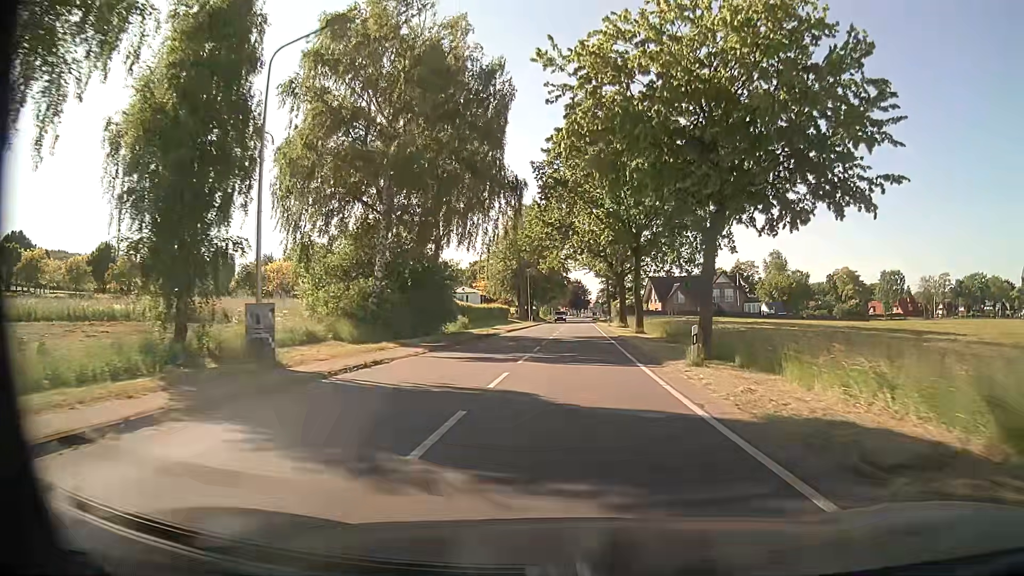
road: tertiary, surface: asphalt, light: Day
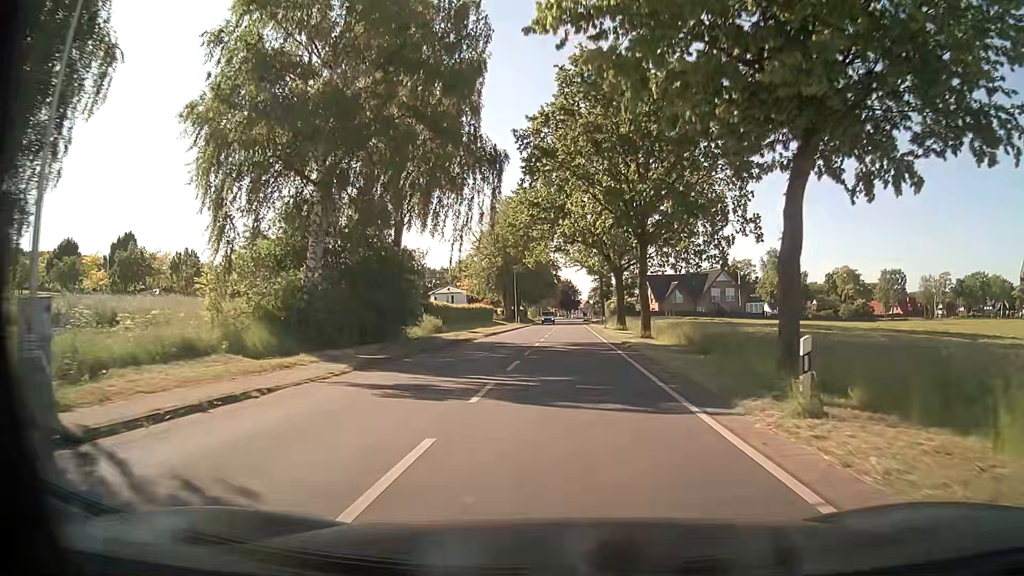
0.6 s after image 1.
(0.0, +8.1) m; +1°
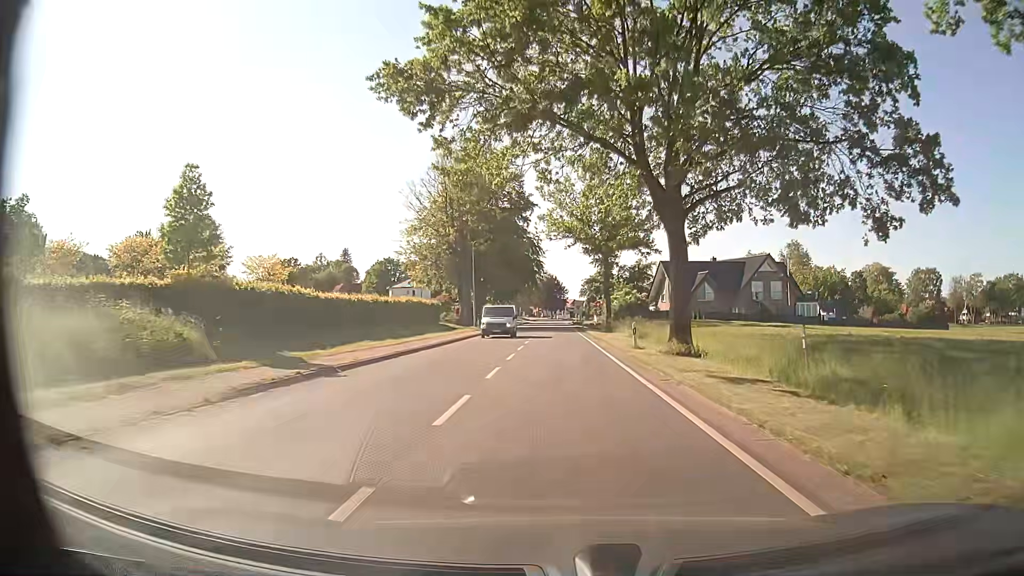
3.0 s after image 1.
(+0.5, +32.3) m; +2°
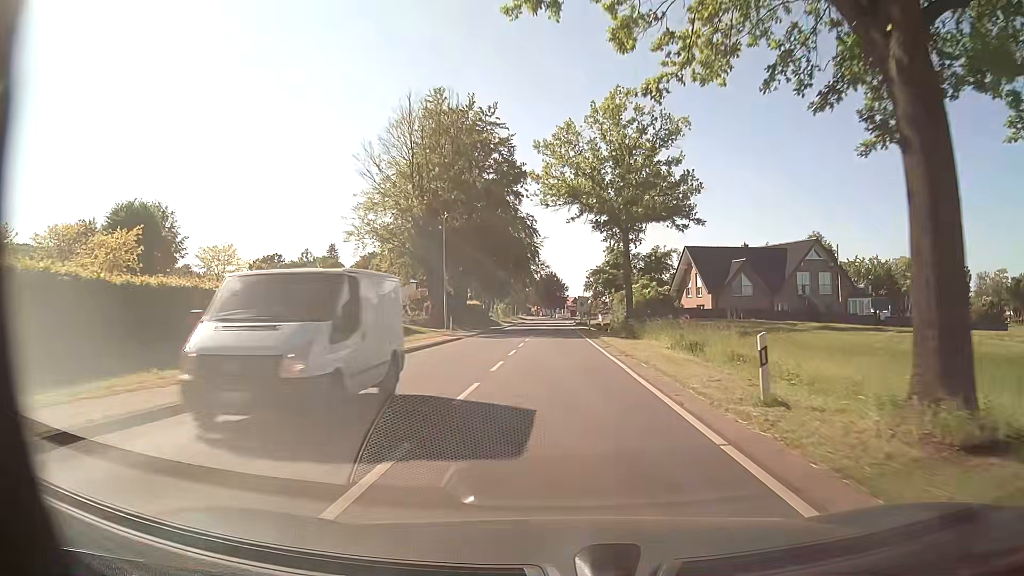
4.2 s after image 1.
(0.0, +16.2) m; 0°
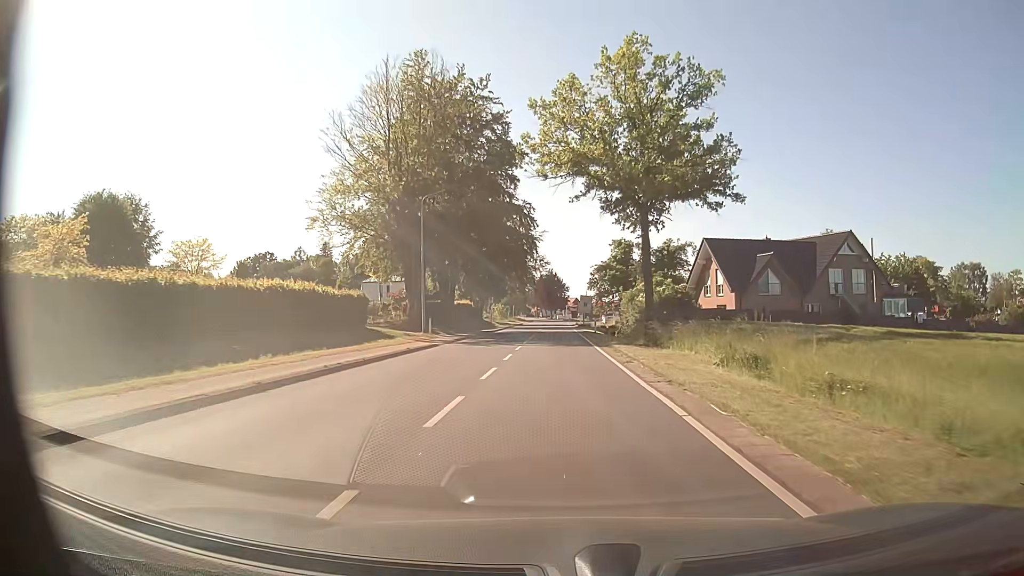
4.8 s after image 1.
(0.0, +8.1) m; 0°
